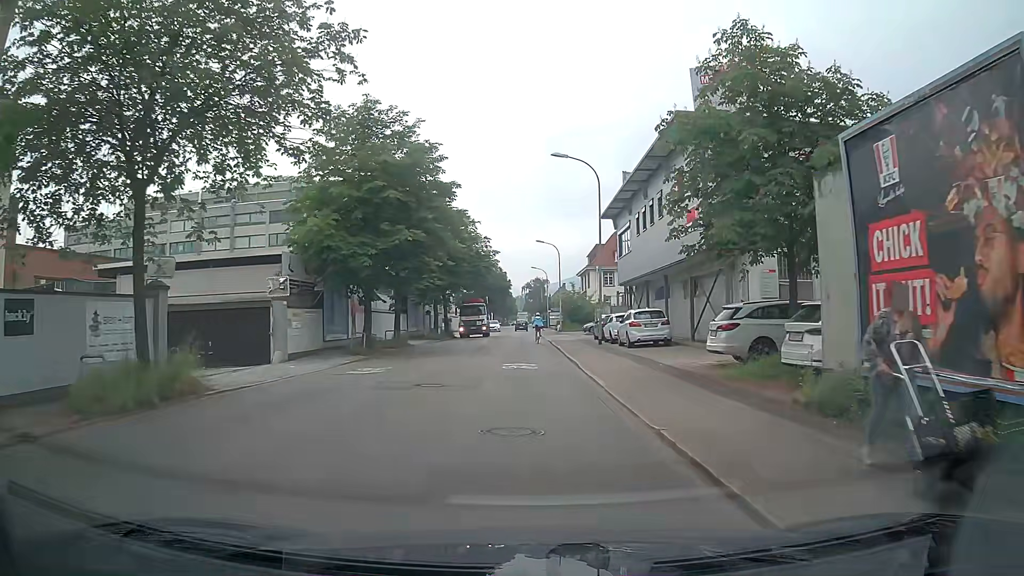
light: Day
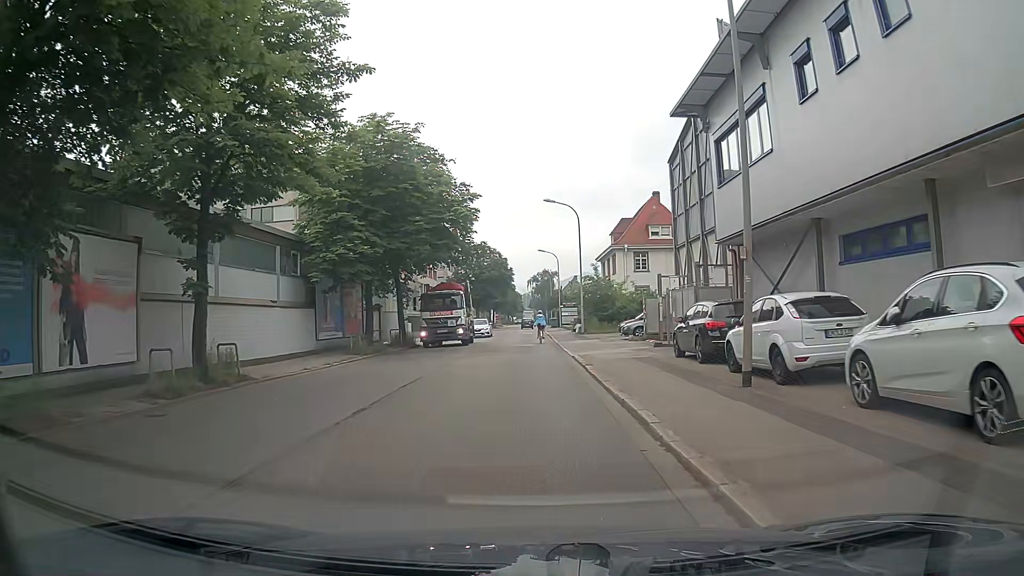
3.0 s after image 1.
(-0.3, +22.5) m; -1°
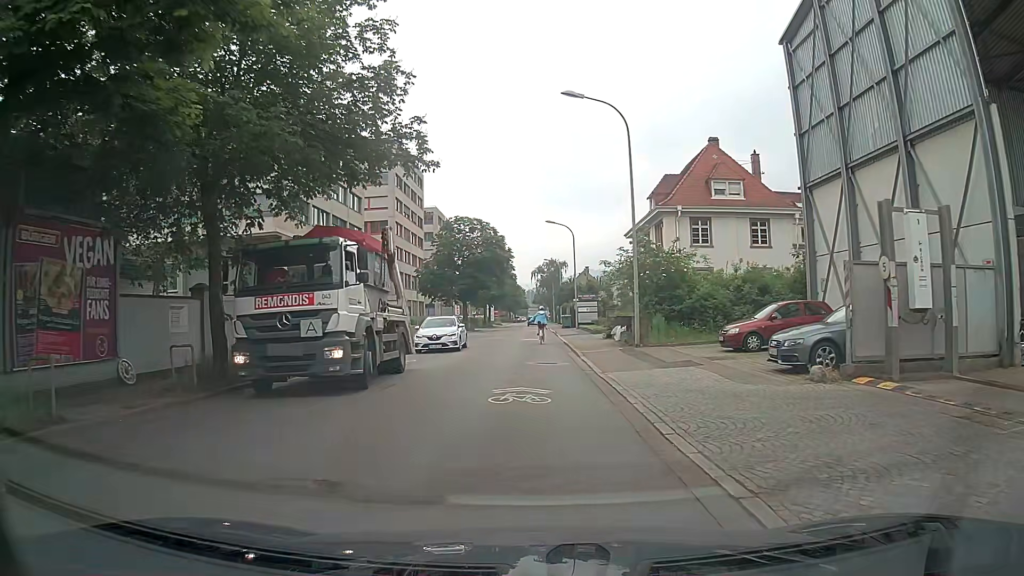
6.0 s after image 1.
(+0.1, +22.5) m; 0°
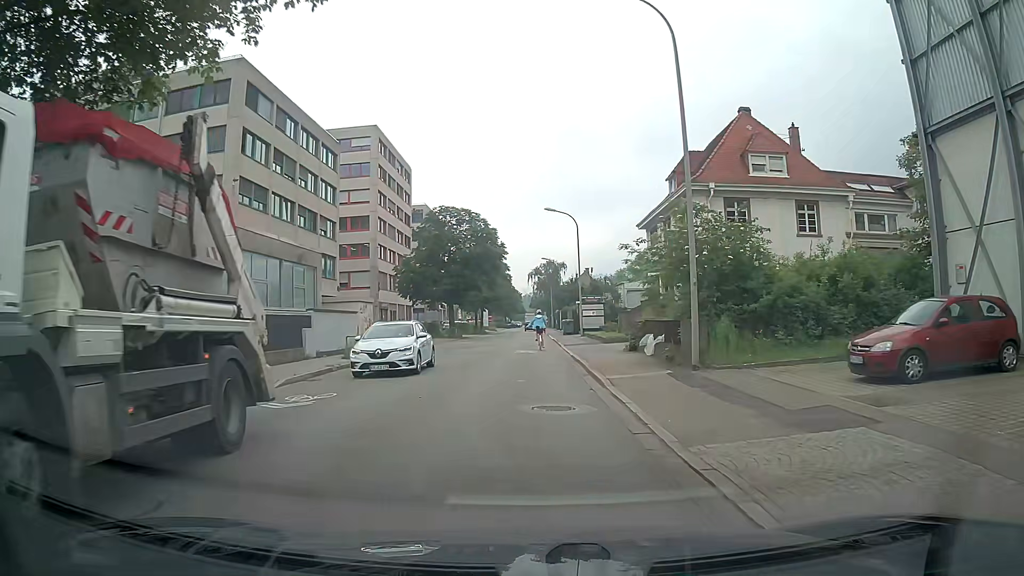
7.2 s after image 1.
(0.0, +9.0) m; +1°
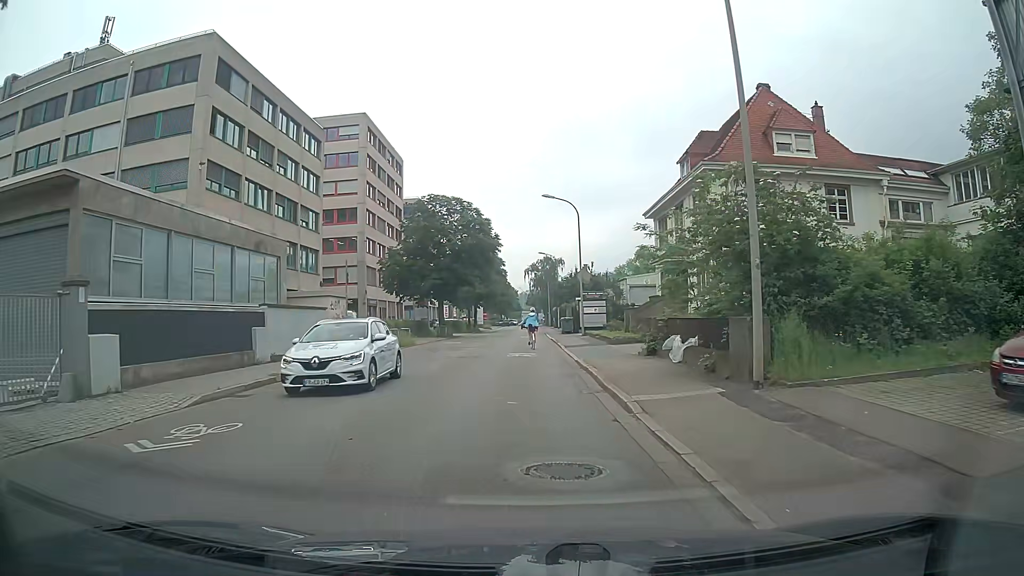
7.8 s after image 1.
(-0.1, +4.5) m; 0°
(0, +10) (0, +20) (0, +30) (0, +40) (-1, +50) (-1, +60) (-1, +70) (-1, +80) (-1, +90) (-1, +100) m
